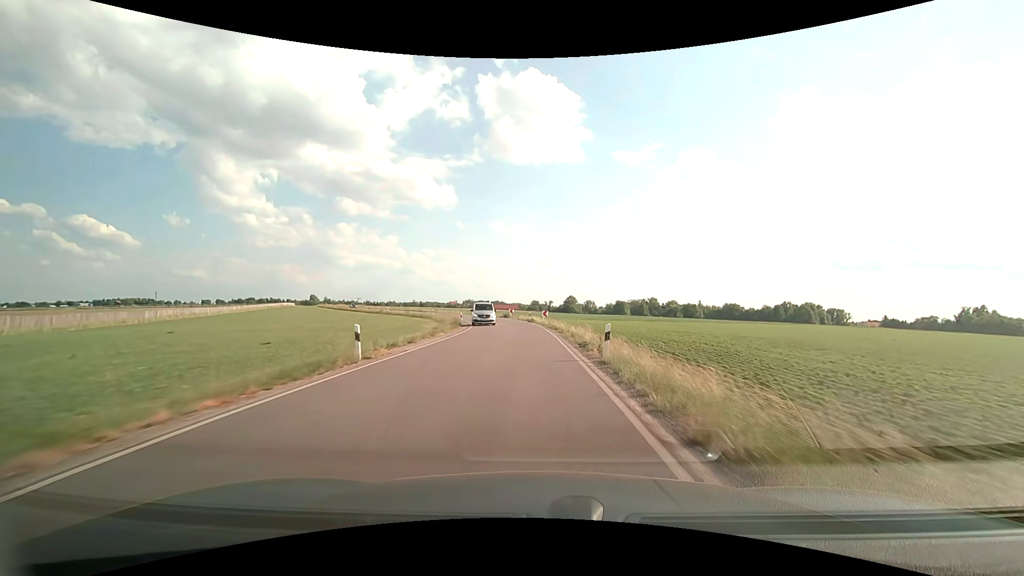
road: secondary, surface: asphalt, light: Day
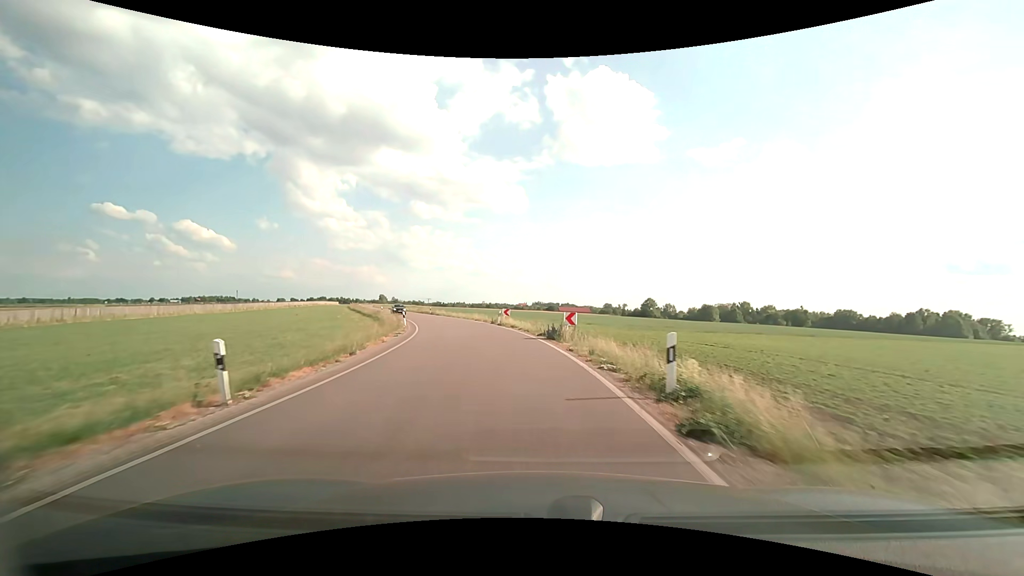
(-1.3, +42.3) m; -7°
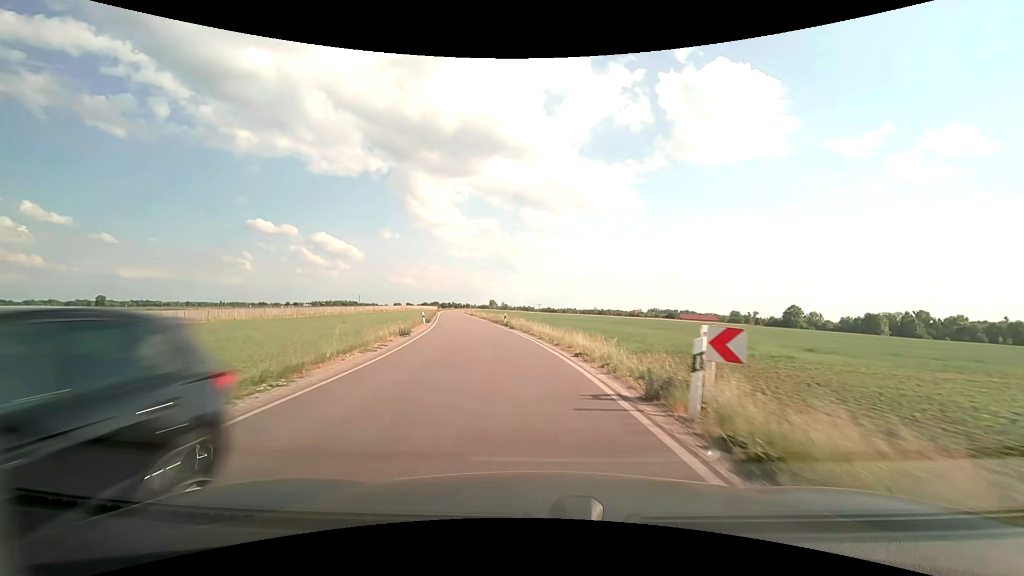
(-3.2, +30.0) m; -13°
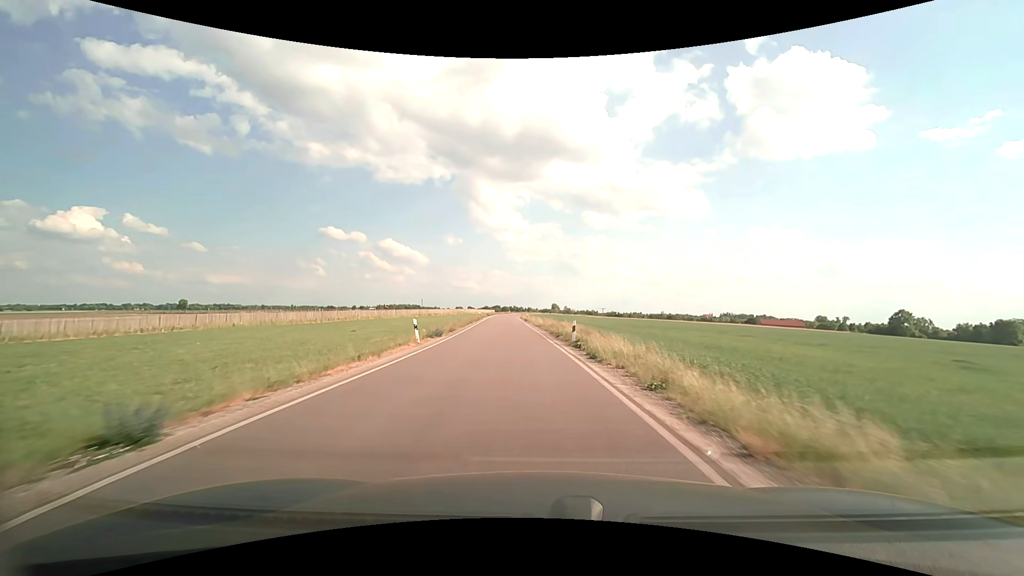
(-1.2, +20.1) m; -7°
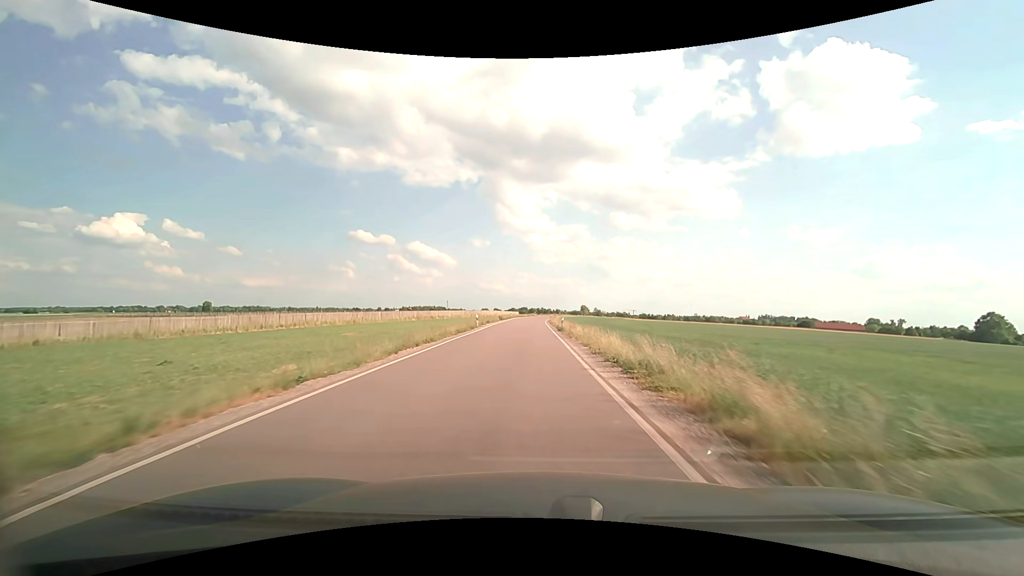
(-1.2, +31.2) m; -4°
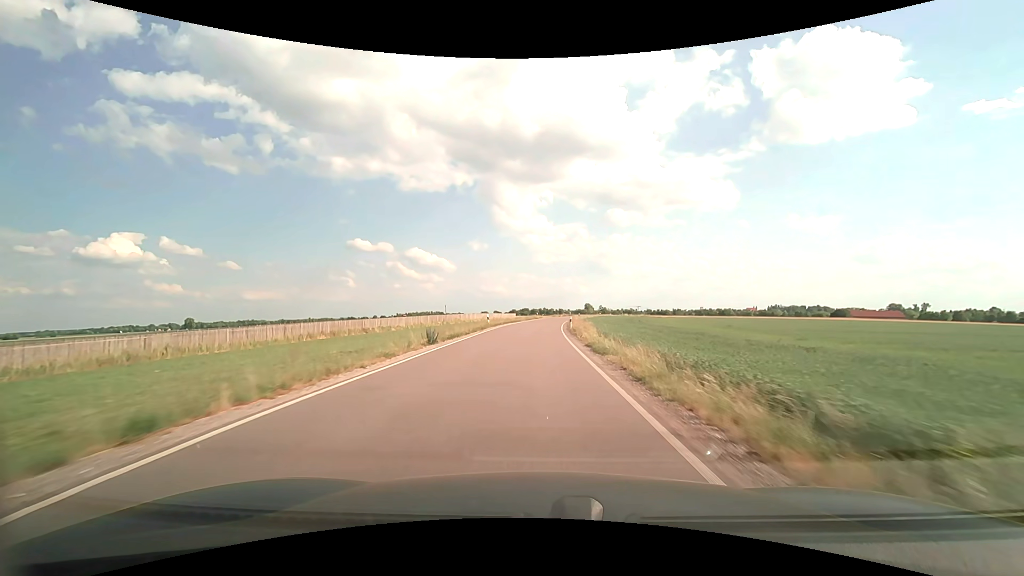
(-0.3, +44.2) m; 0°
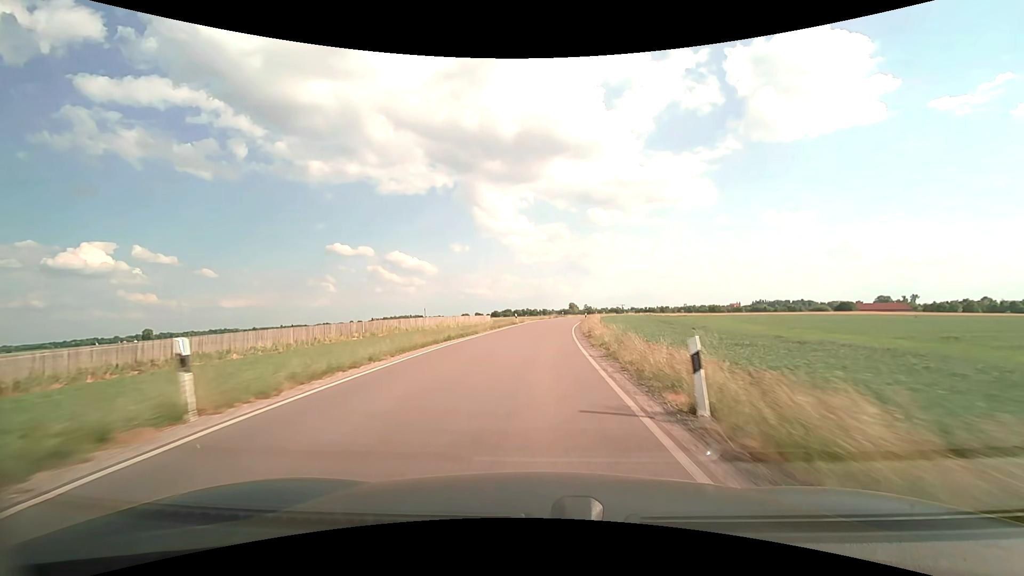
(+0.3, +34.9) m; +2°
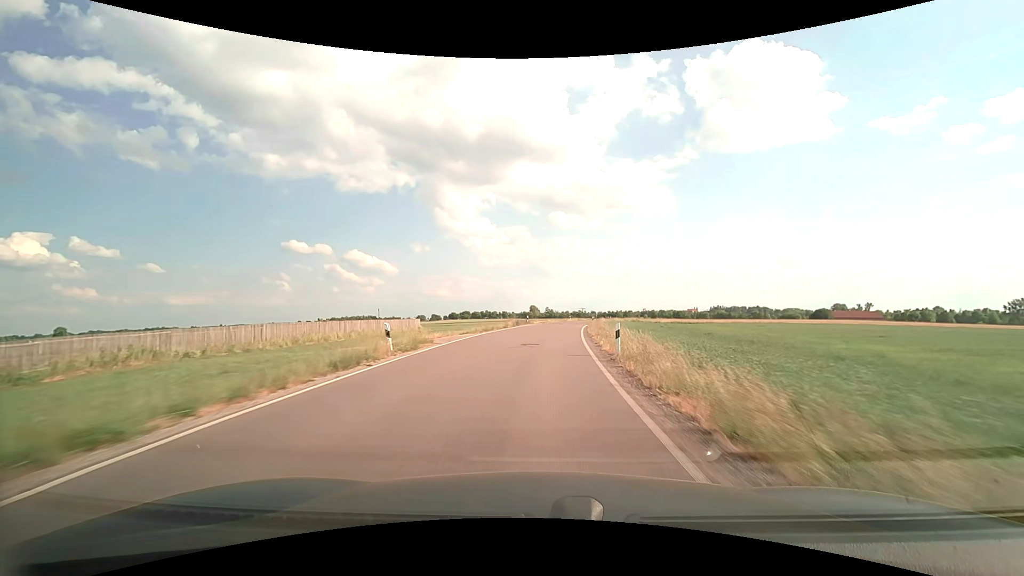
(+1.1, +36.1) m; +4°
(0, +10) (+1, +20) (+1, +30) (+2, +40) (+3, +50) (+5, +60) (+6, +70) (+8, +80) (+10, +89) (+12, +99) m
